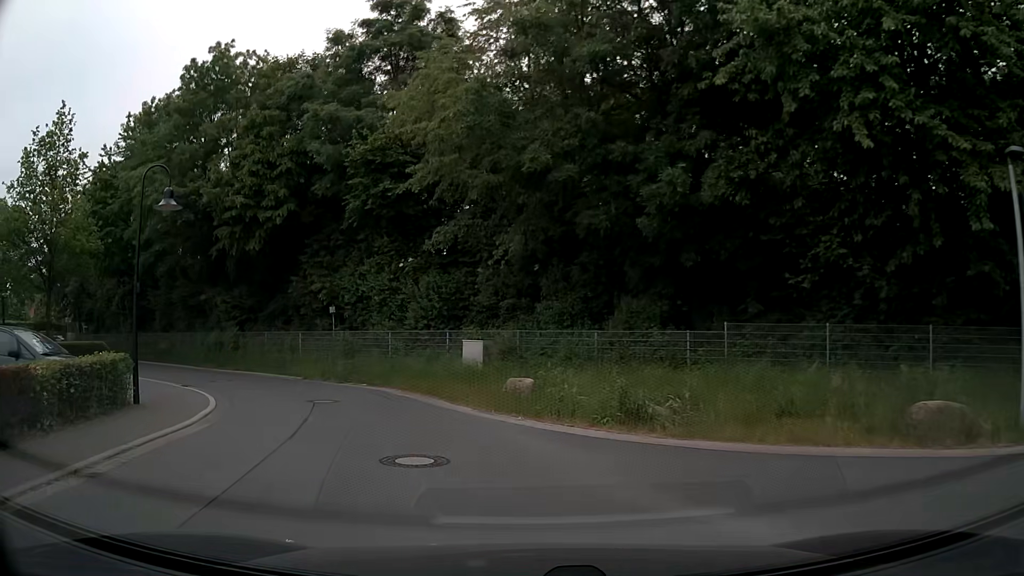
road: residential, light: Day
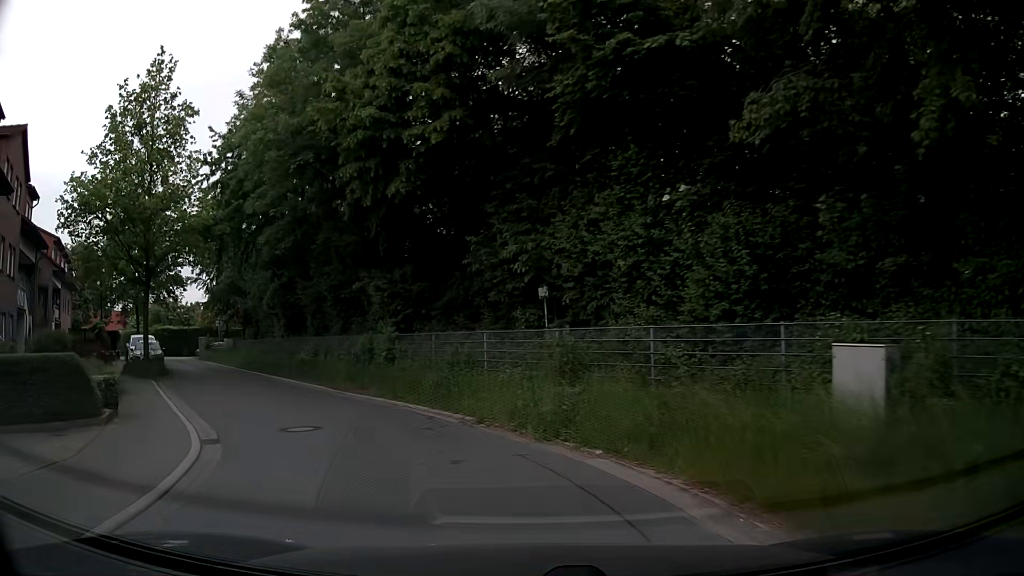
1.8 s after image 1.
(-2.0, +11.4) m; -20°
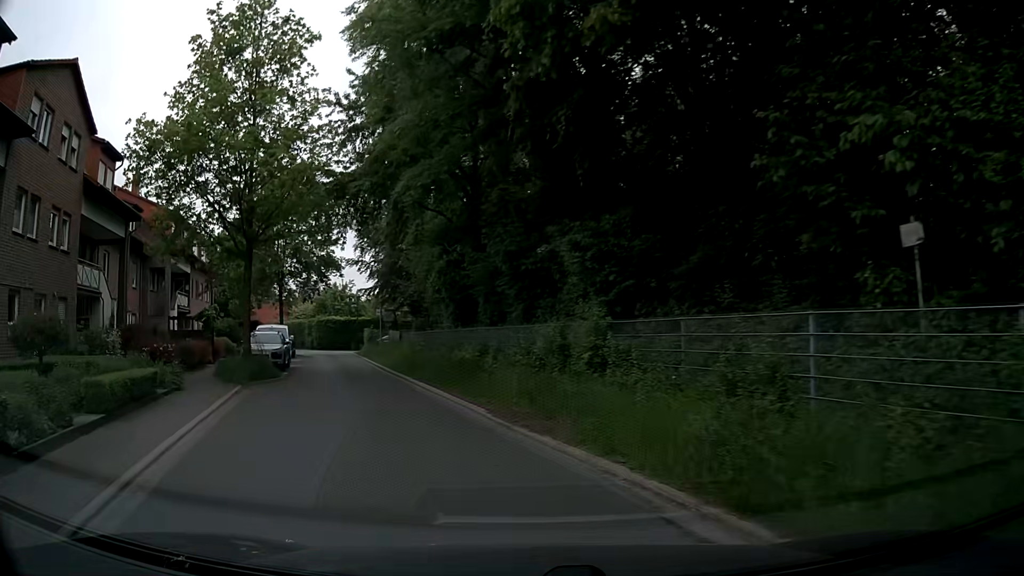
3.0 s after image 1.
(-1.3, +8.4) m; -17°
